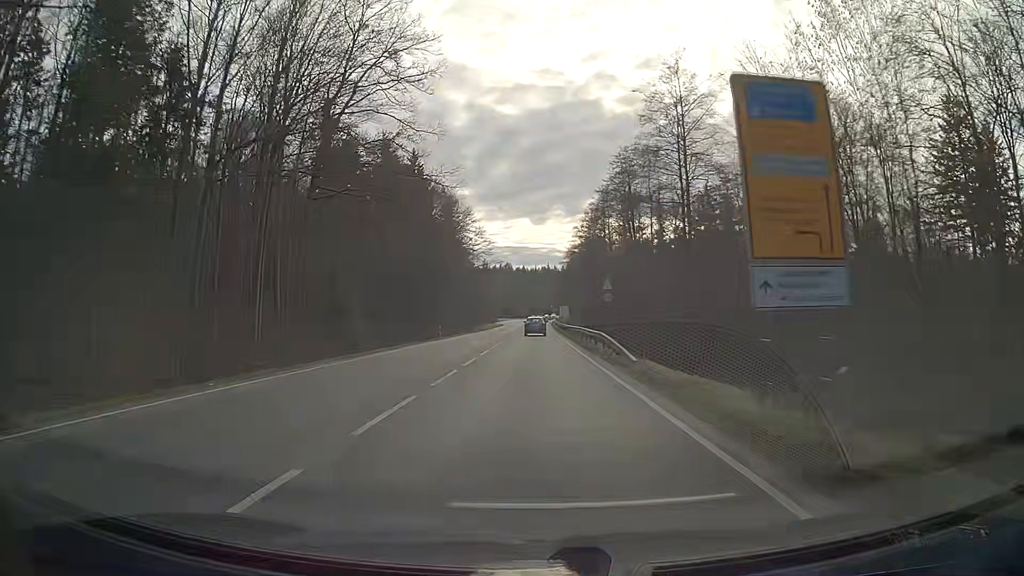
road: secondary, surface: asphalt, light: Day
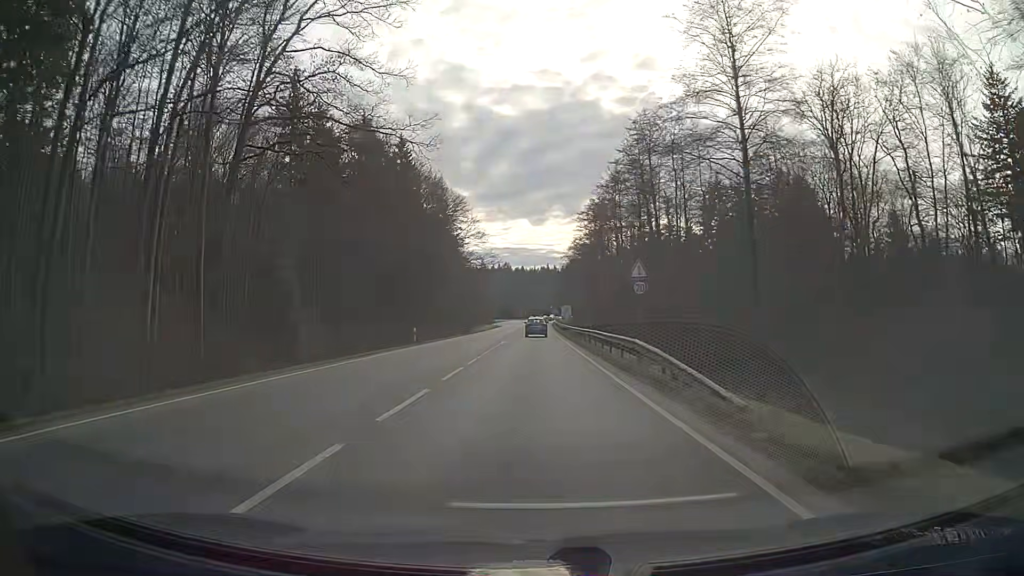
(0.0, +10.8) m; 0°
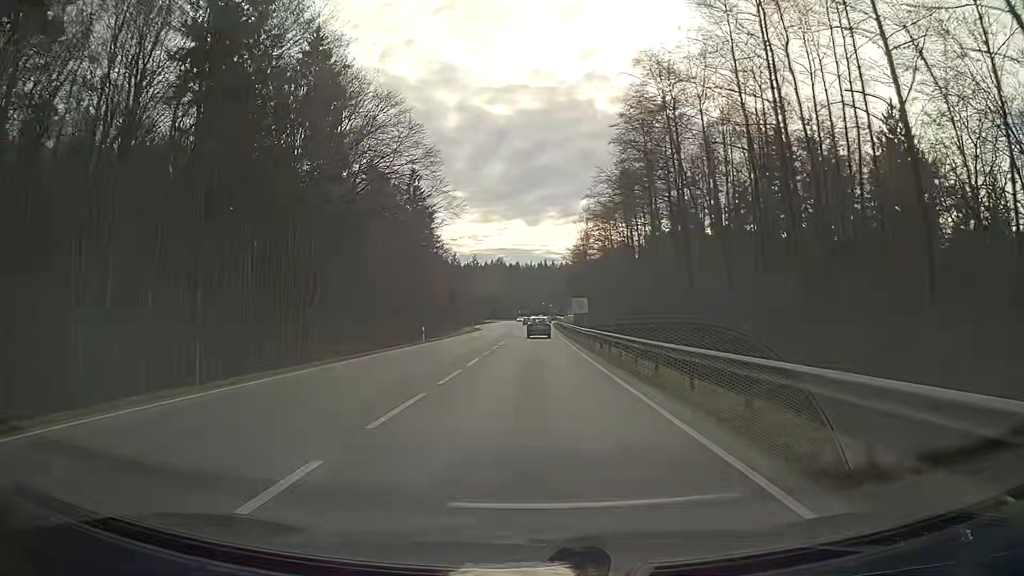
(0.0, +42.8) m; 0°
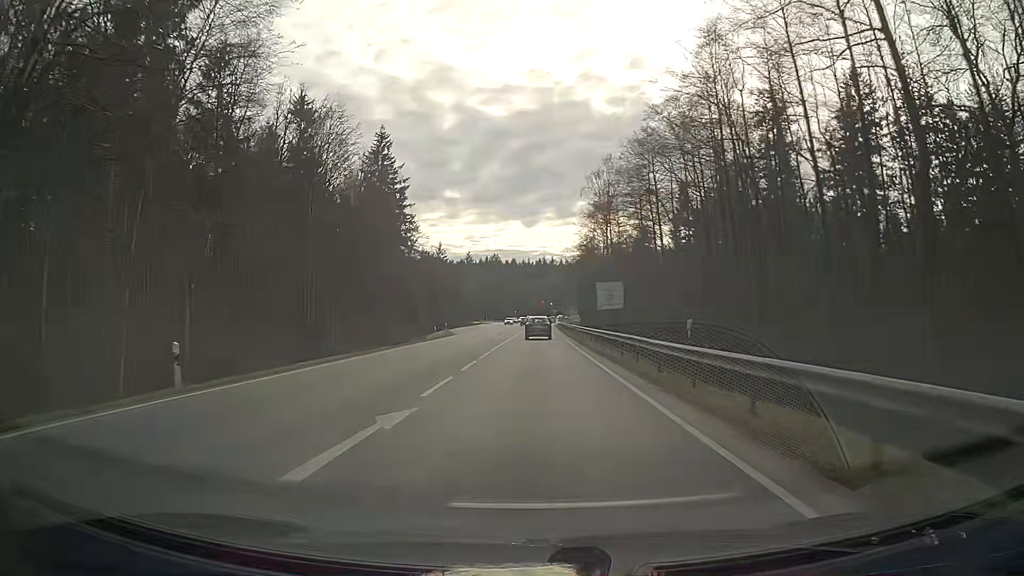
(+0.2, +32.2) m; 0°
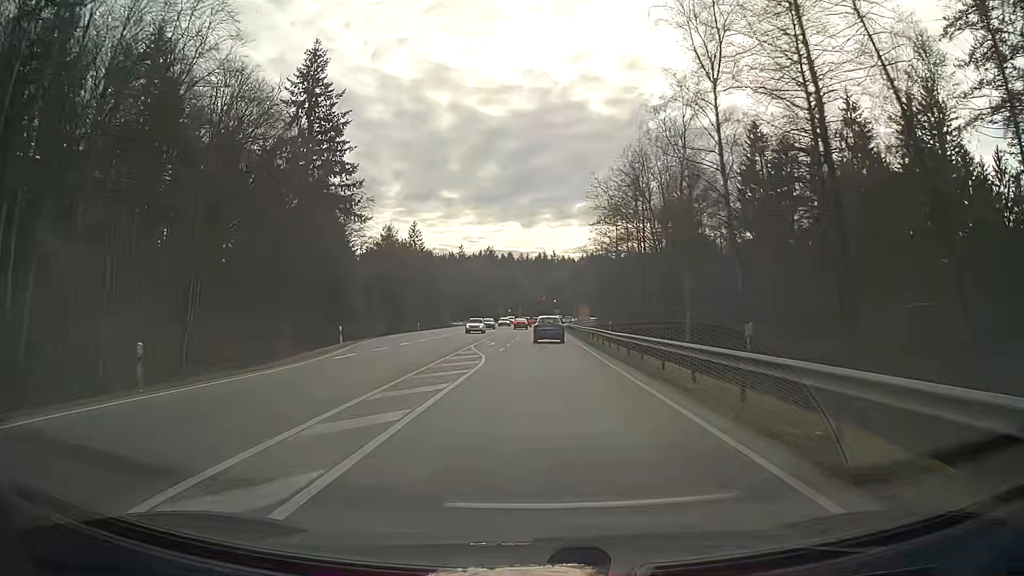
(0.0, +42.9) m; 0°
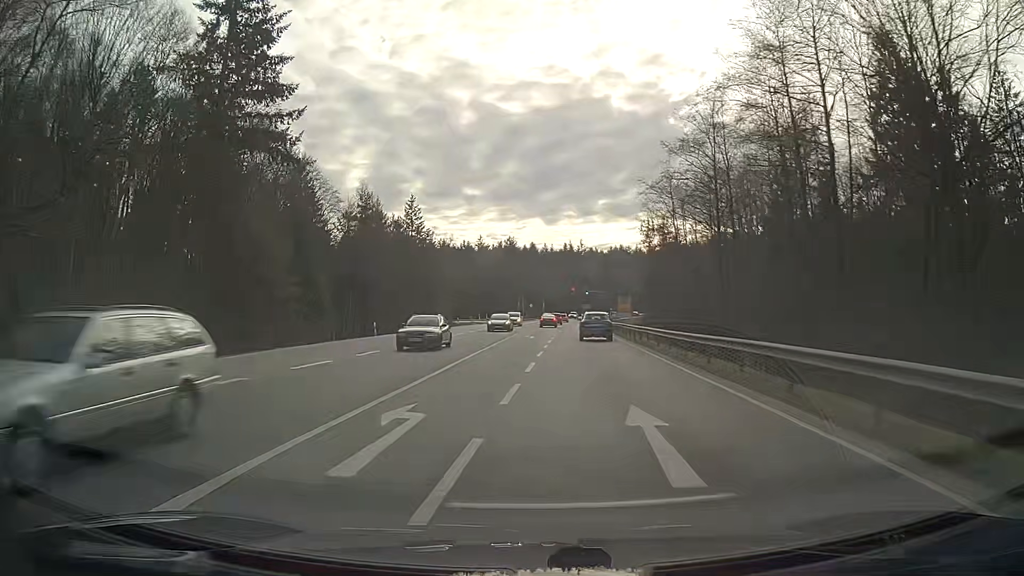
(-0.5, +30.7) m; -2°
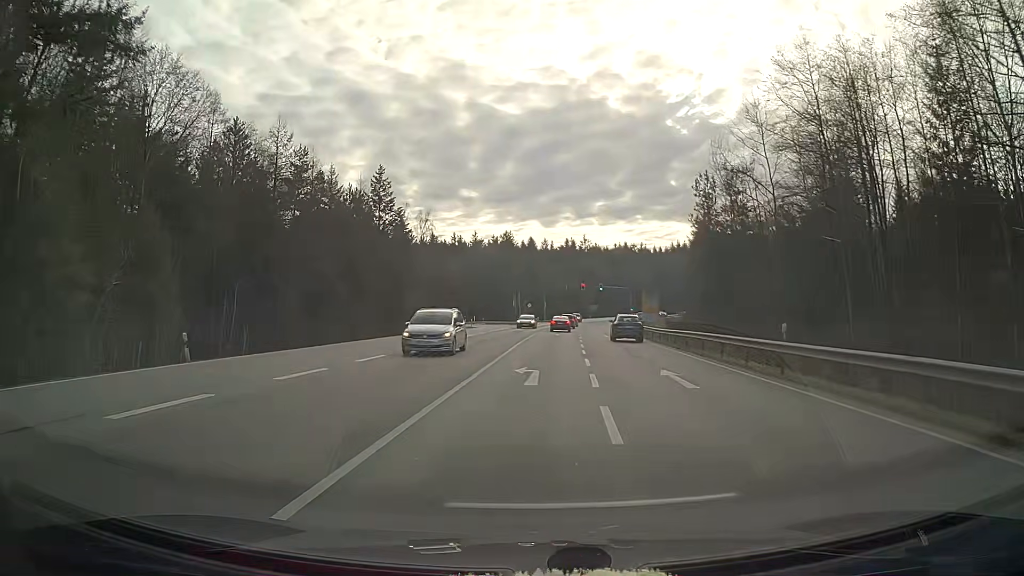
(0.0, +26.8) m; +1°
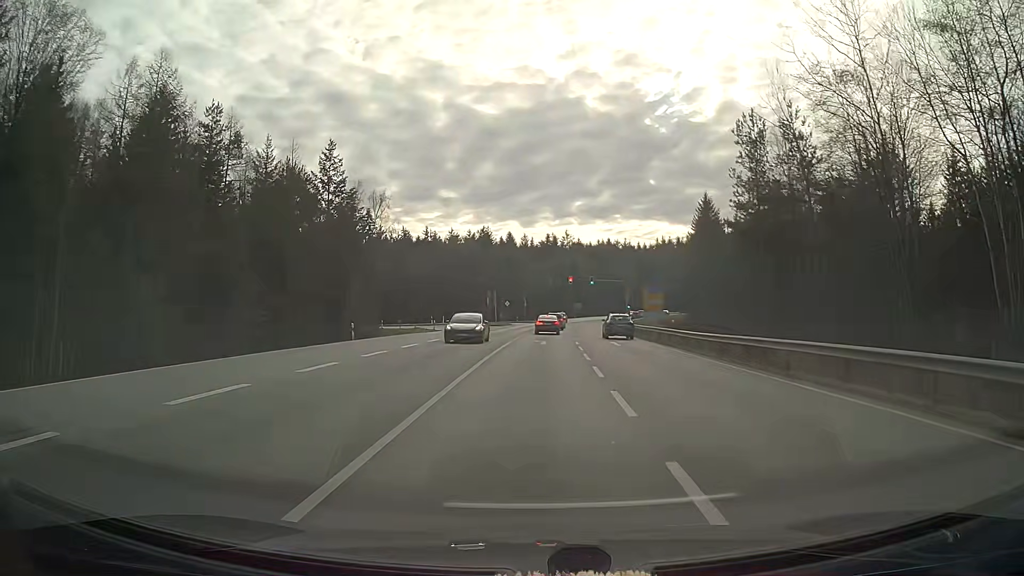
(+0.2, +15.9) m; +1°
